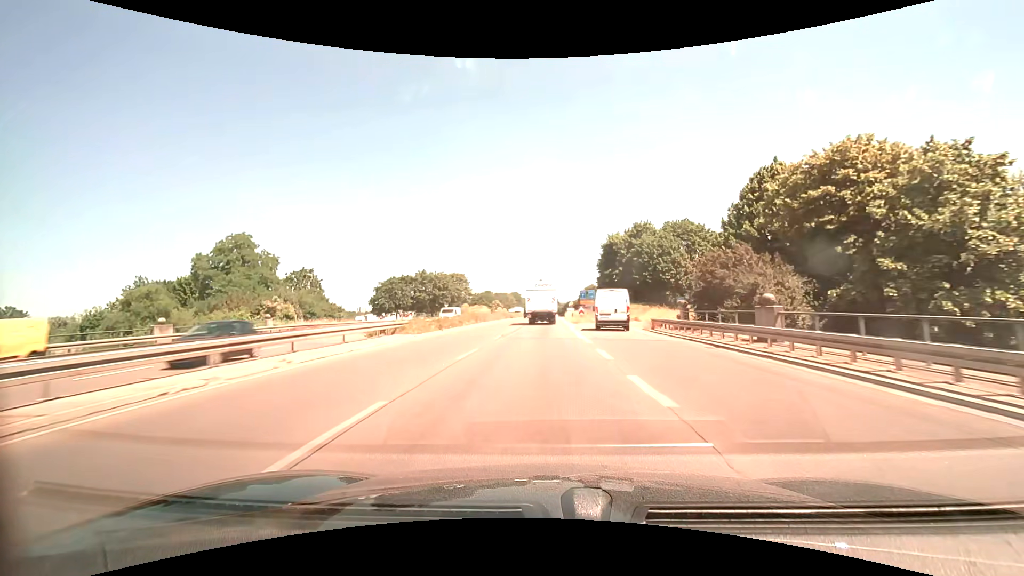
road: trunk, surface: asphalt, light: Day
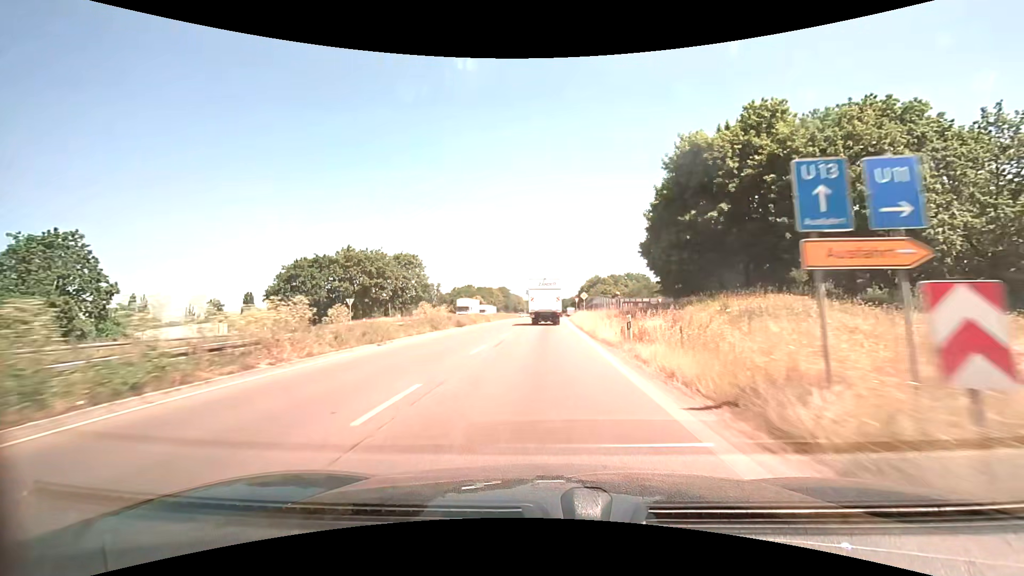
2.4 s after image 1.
(+0.2, +43.0) m; +1°
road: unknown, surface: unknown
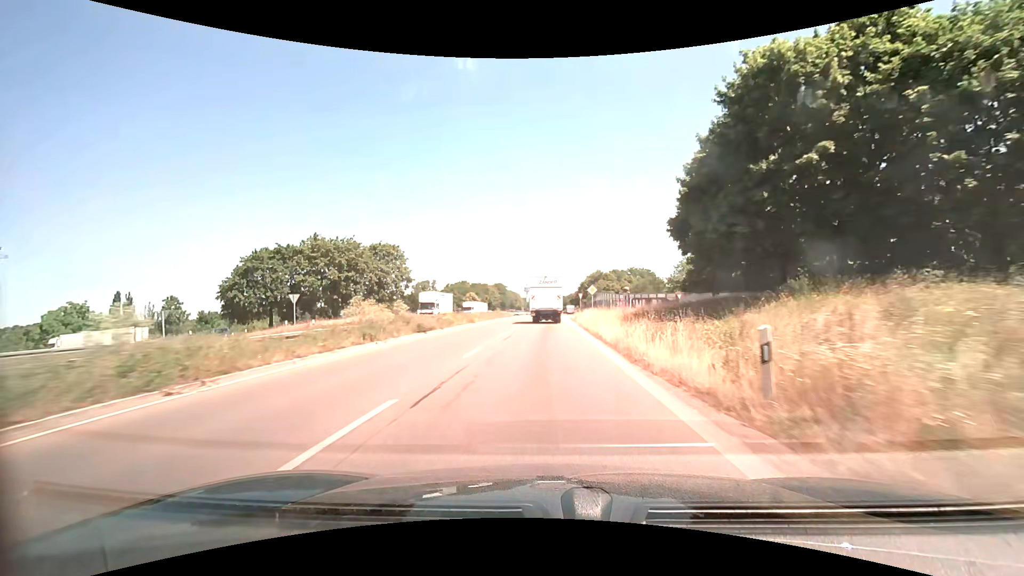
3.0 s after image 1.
(+0.1, +10.5) m; 0°
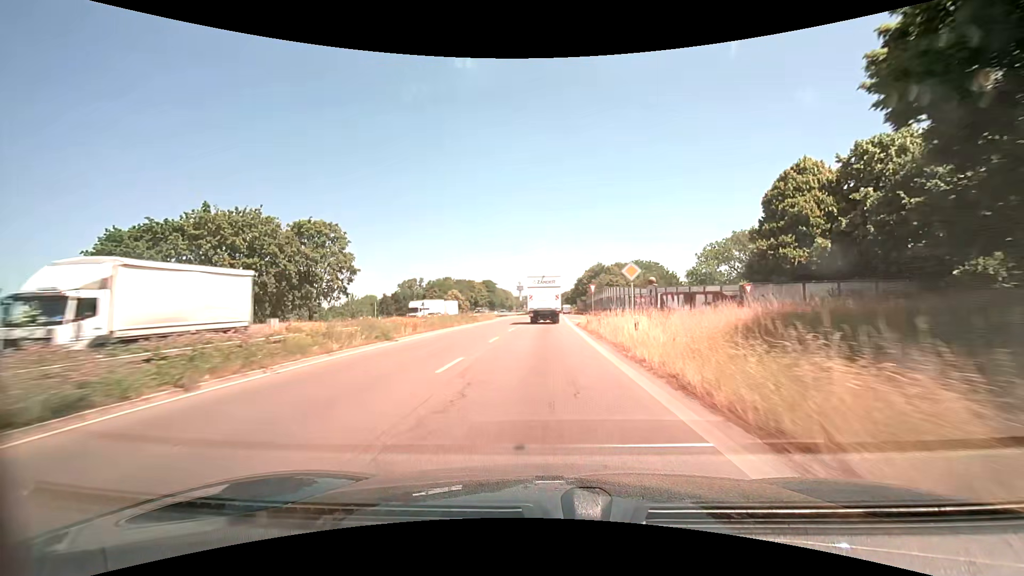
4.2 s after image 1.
(+0.1, +20.8) m; +1°
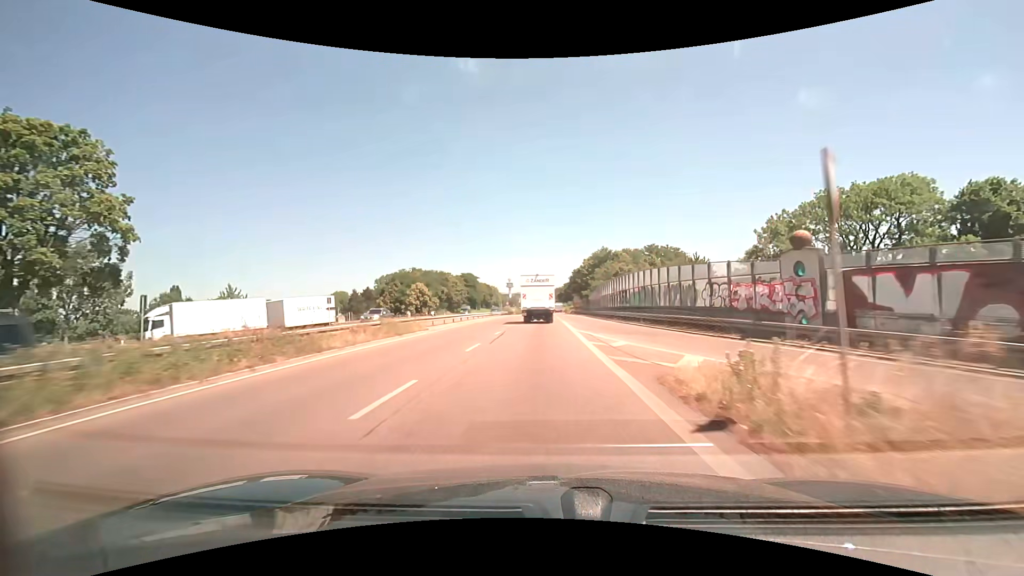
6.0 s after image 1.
(+0.4, +30.8) m; +1°
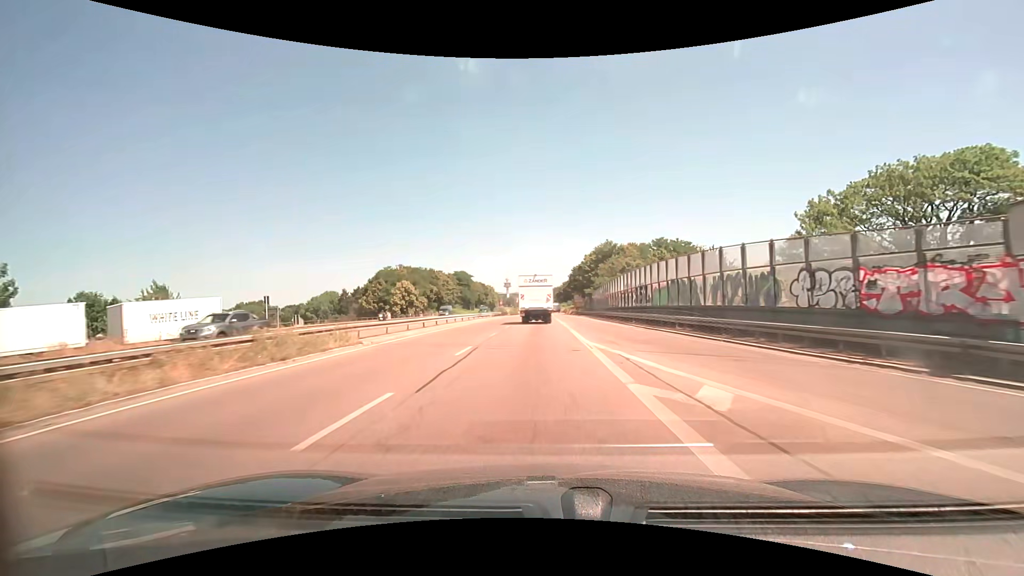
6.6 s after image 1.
(+0.1, +10.1) m; 0°
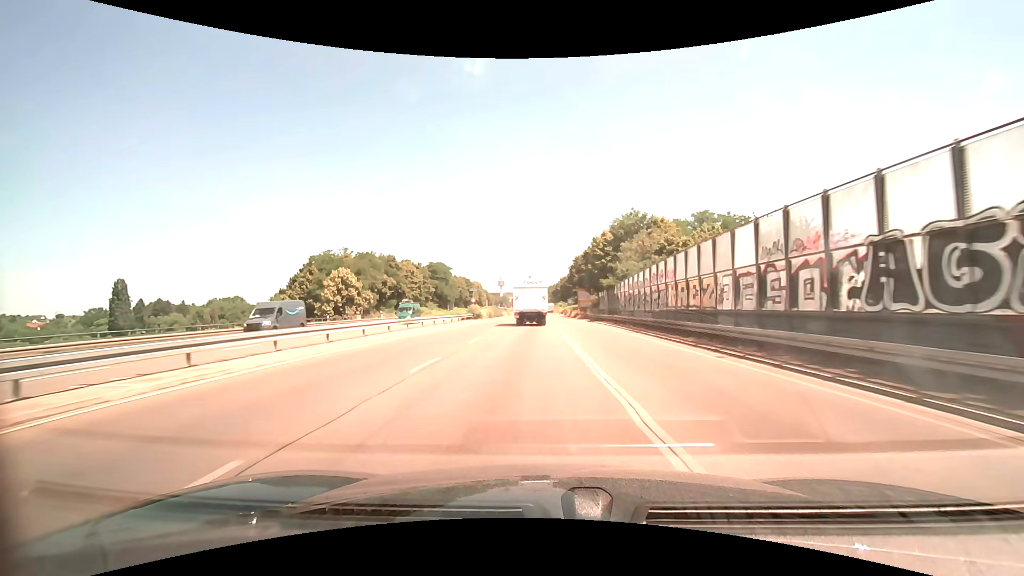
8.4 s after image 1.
(+0.2, +30.1) m; +1°
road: trunk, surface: asphalt
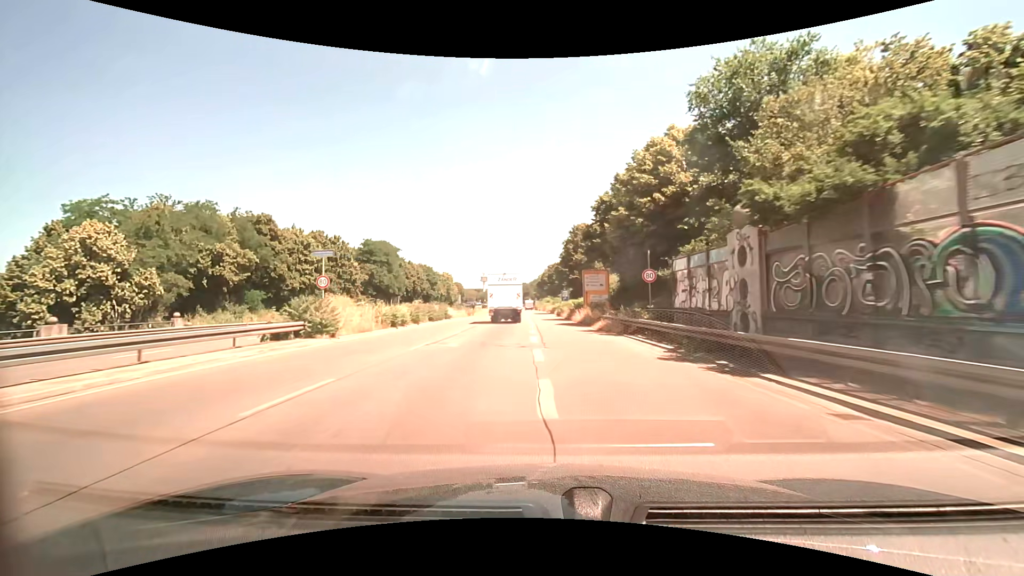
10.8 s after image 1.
(+0.5, +39.8) m; +2°
(0, +10) (0, +20) (0, +30) (0, +40) (0, +50) (0, +60) (0, +70) (-1, +80) (-1, +90) (-2, +100) m
